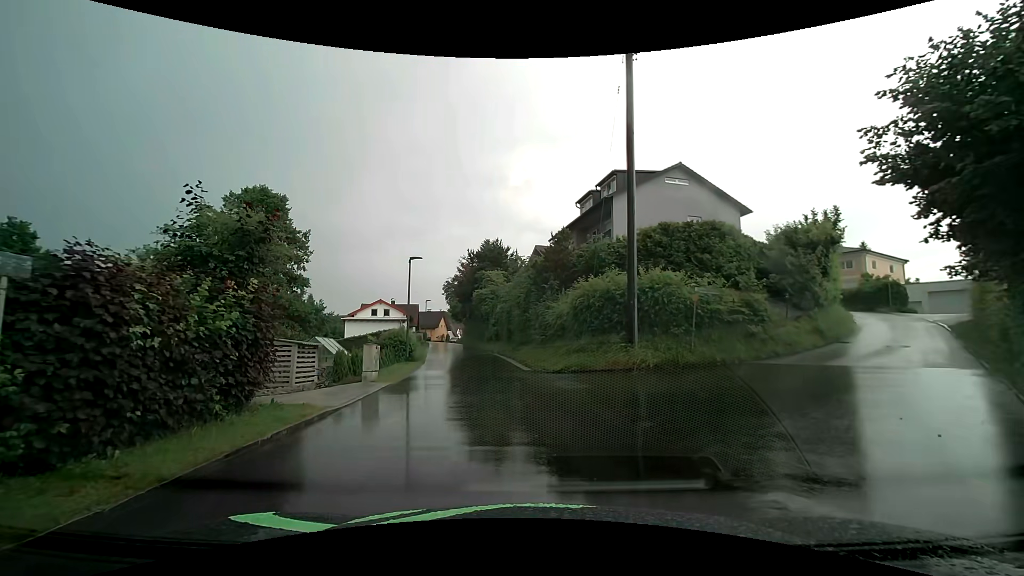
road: residential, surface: asphalt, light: Day
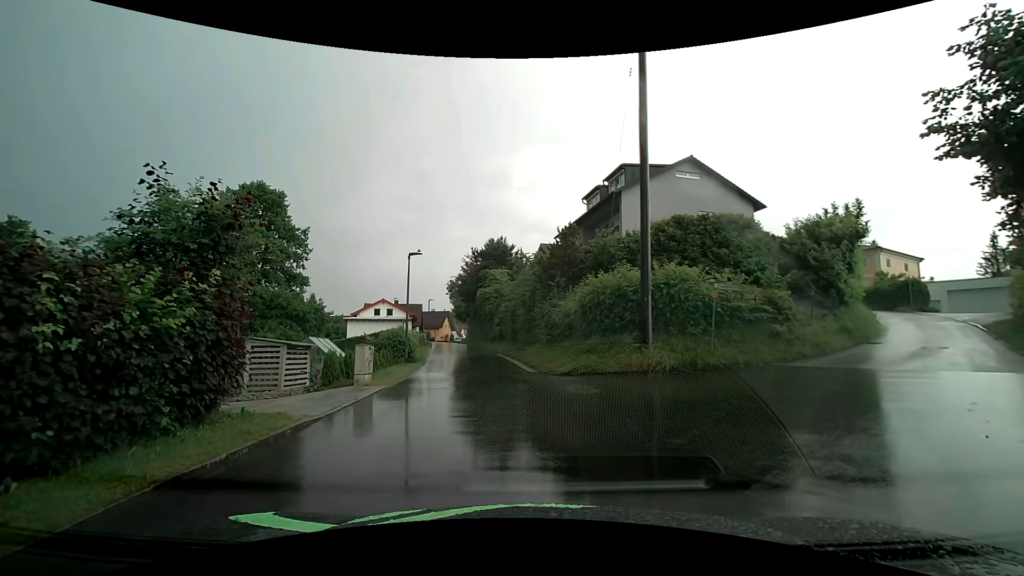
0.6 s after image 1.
(0.0, +1.1) m; -3°
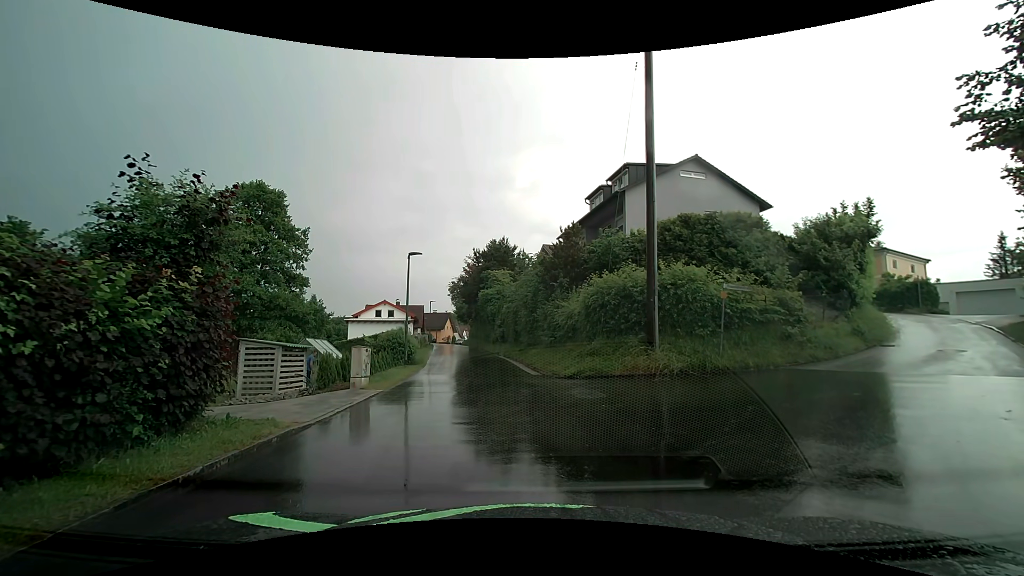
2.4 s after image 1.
(0.0, +0.5) m; 0°
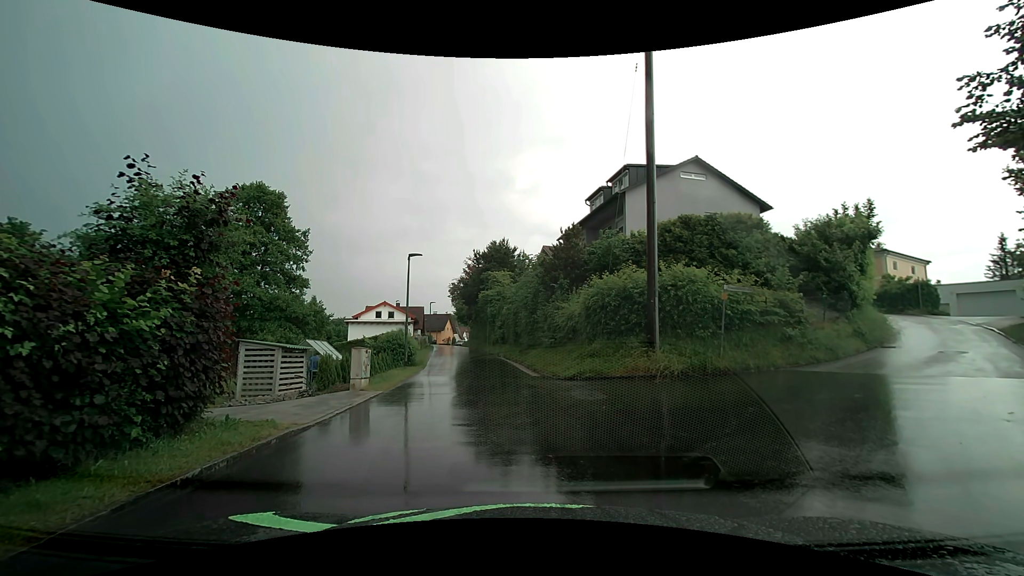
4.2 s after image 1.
(0.0, 0.0) m; 0°
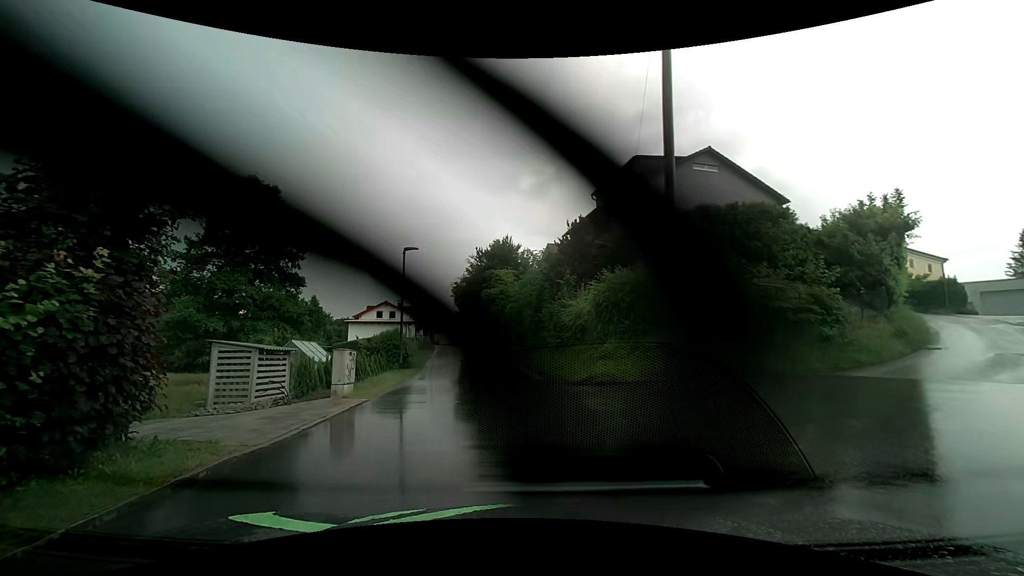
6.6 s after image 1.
(0.0, +1.6) m; 0°
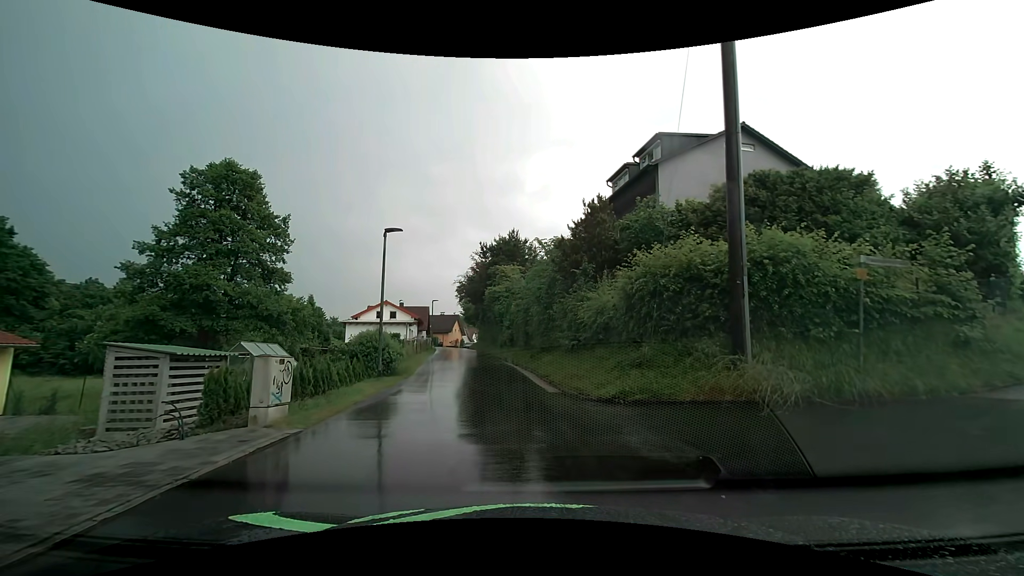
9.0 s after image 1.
(+0.1, +3.9) m; +1°
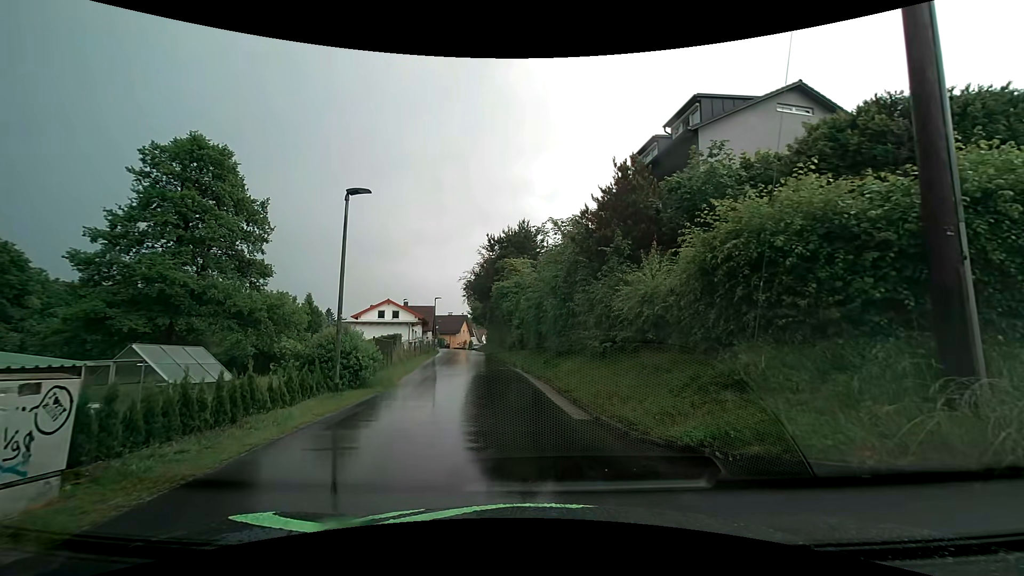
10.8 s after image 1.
(0.0, +4.7) m; -1°
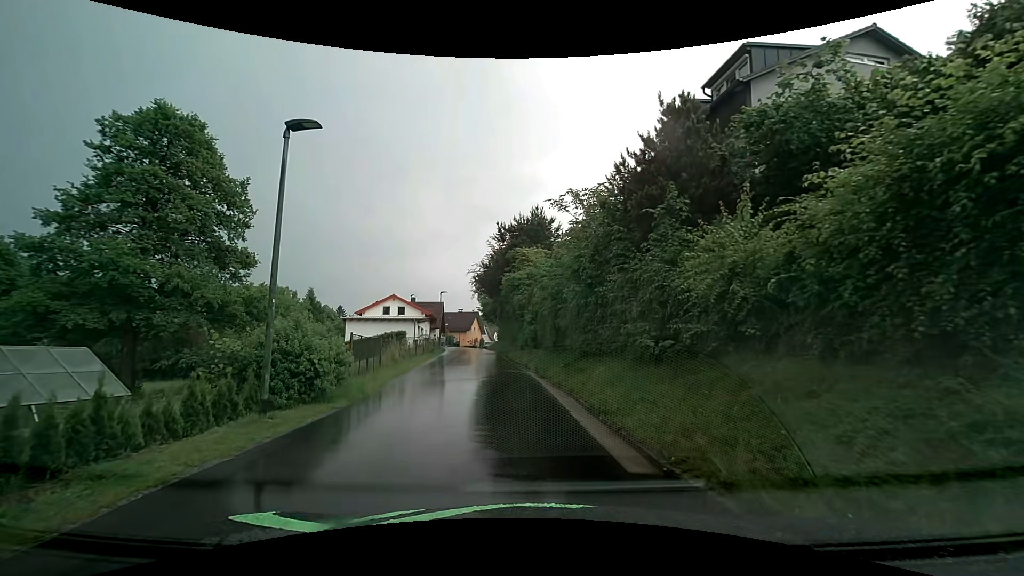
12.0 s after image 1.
(-0.1, +3.9) m; -3°
(0, +10) (-1, +20) (-2, +30) (-3, +40) (-4, +50) (-5, +60) (-6, +70) (-6, +80) (-5, +90) (-2, +99) m
